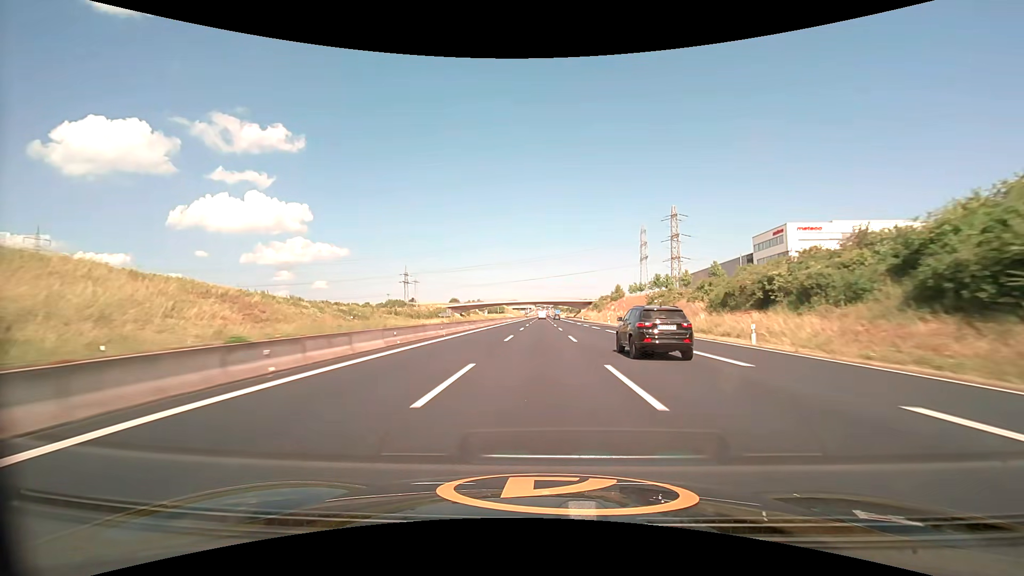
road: motorway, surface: asphalt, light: Day
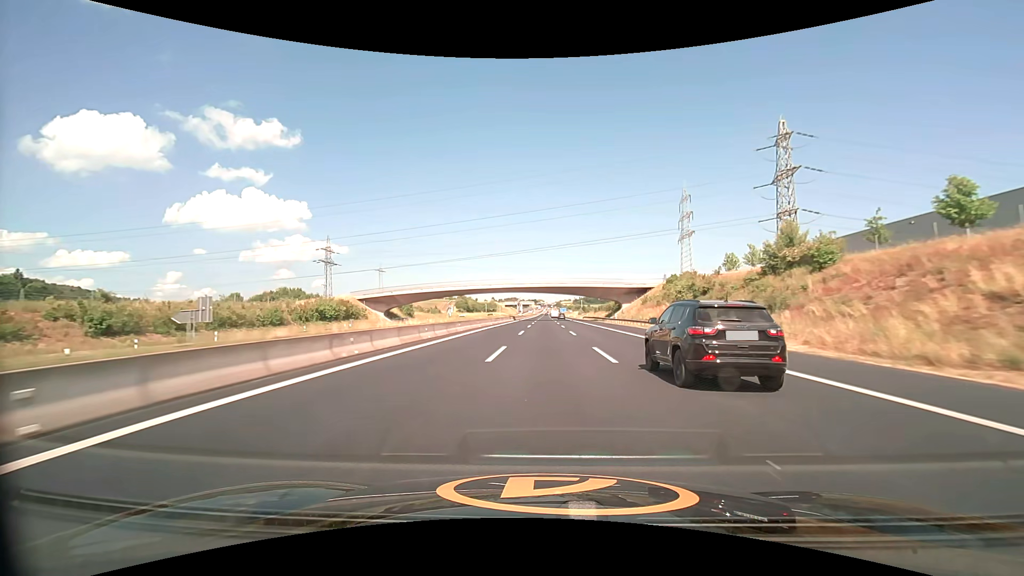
(-0.1, +100.7) m; 0°
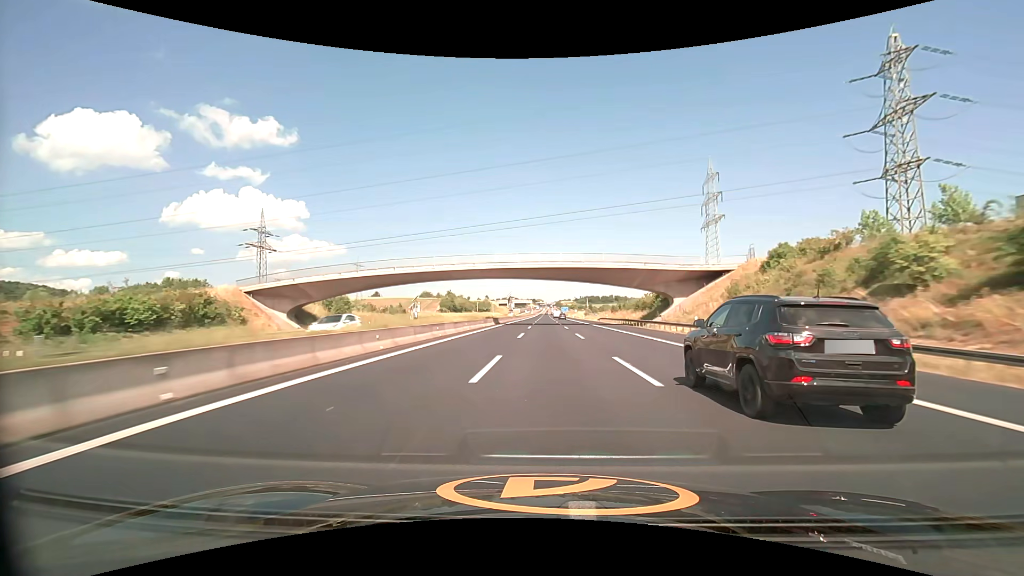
(0.0, +40.1) m; 0°
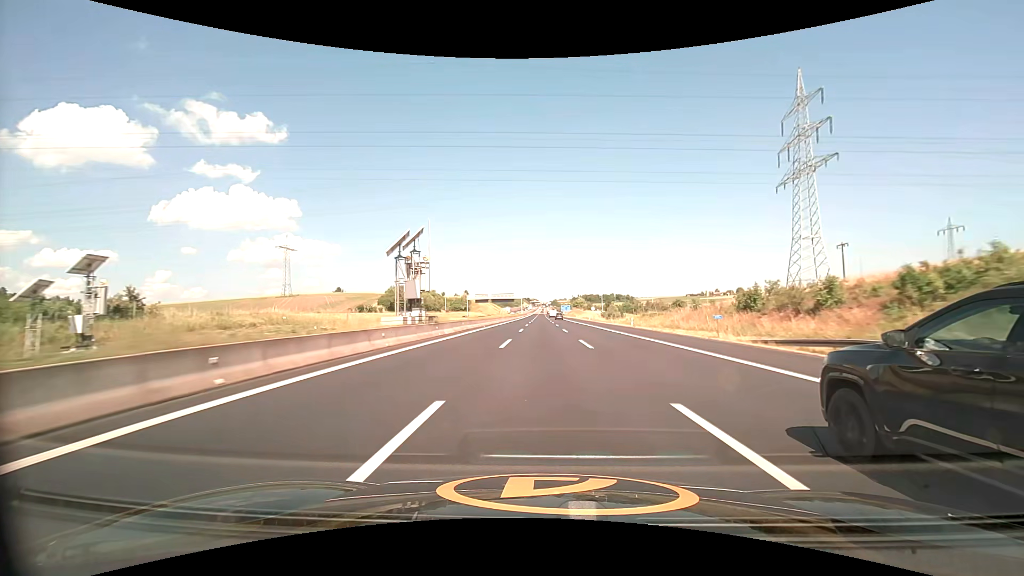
(+0.6, +79.5) m; 0°
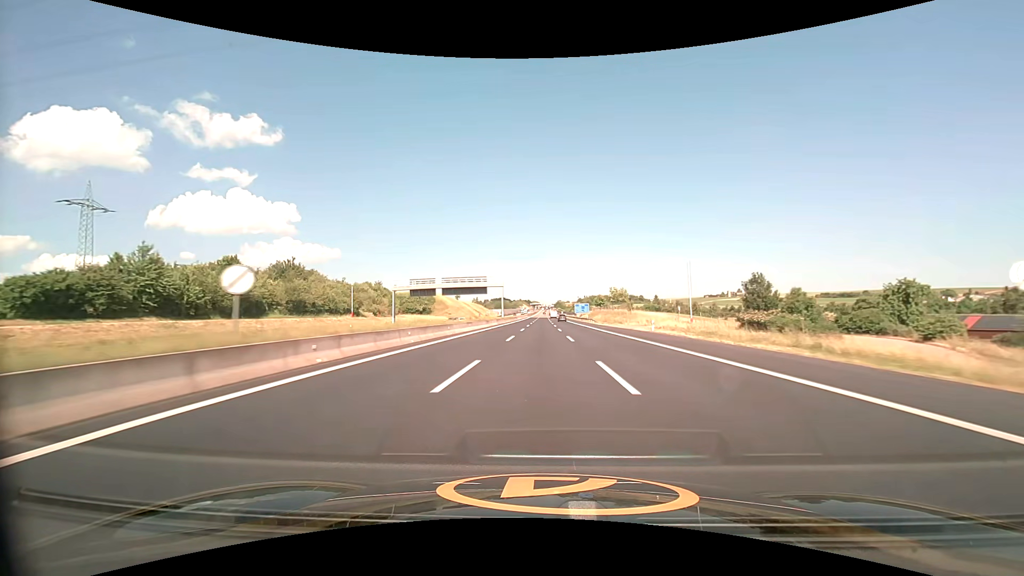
(+0.6, +100.4) m; 0°
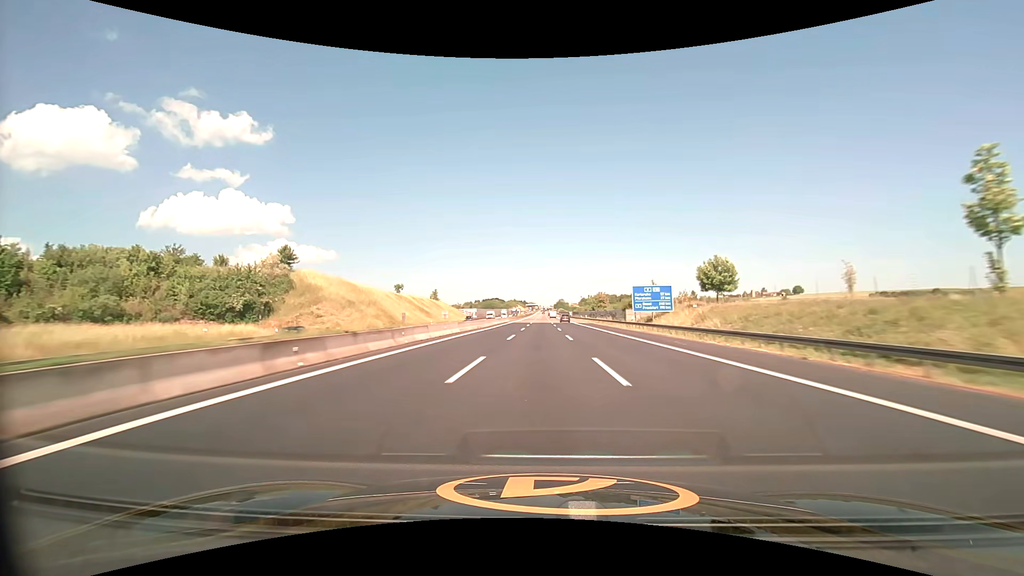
(+0.3, +106.8) m; 0°
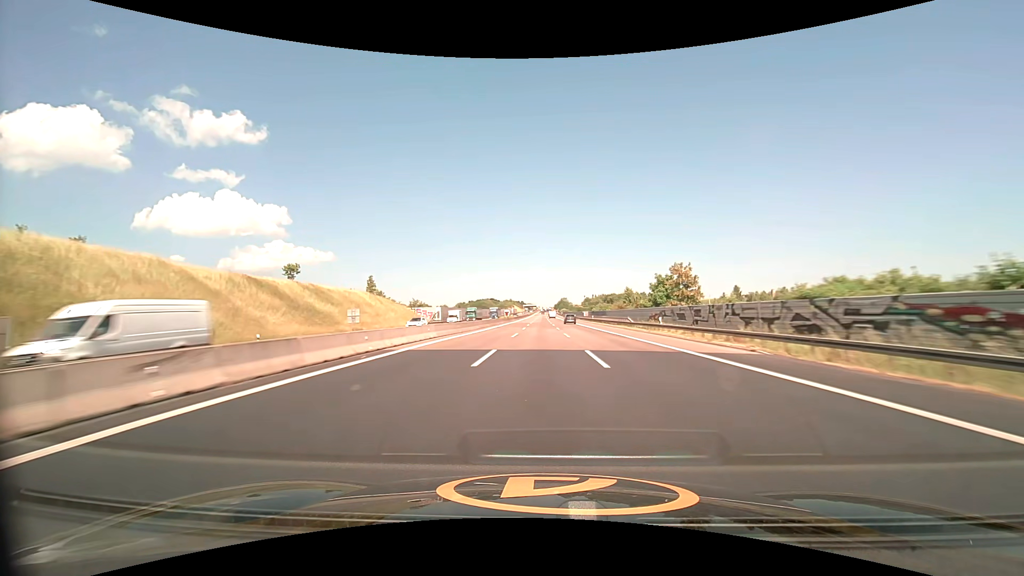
(0.0, +68.6) m; 0°
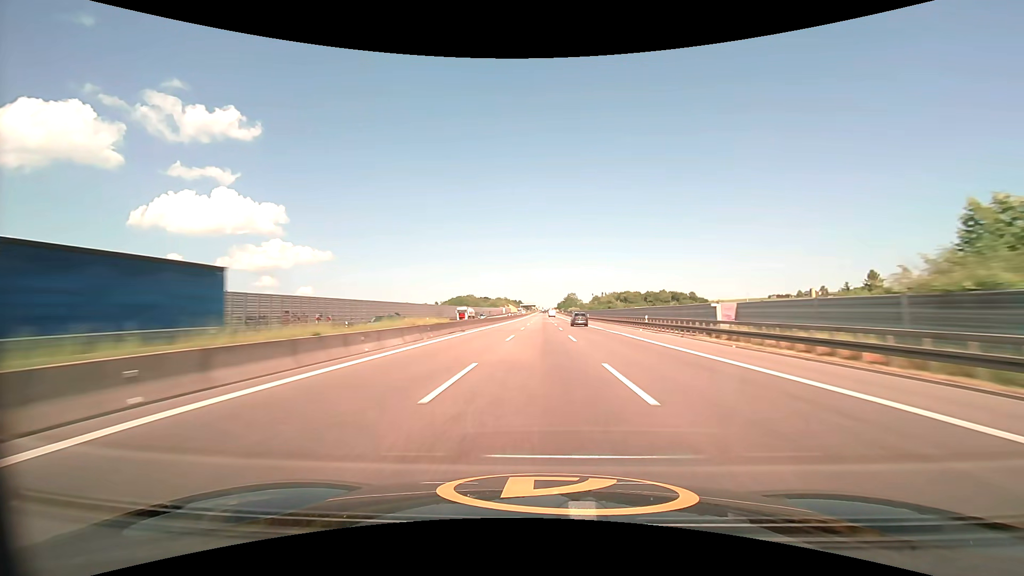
(0.0, +95.5) m; 0°
(0, +10) (0, +20) (0, +30) (0, +40) (0, +50) (0, +60) (0, +70) (0, +80) (0, +90) (0, +100) m
